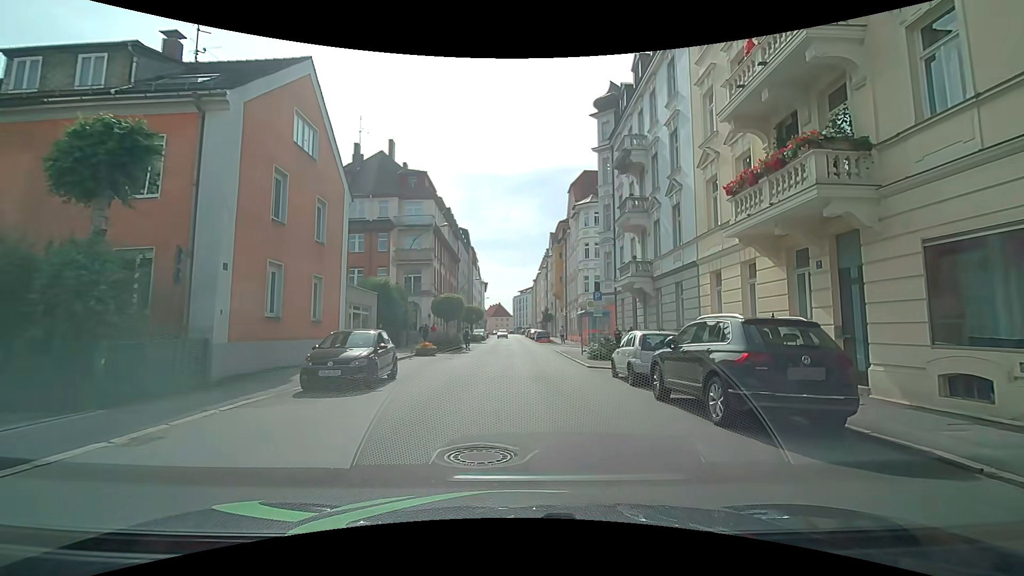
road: tertiary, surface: asphalt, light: Day
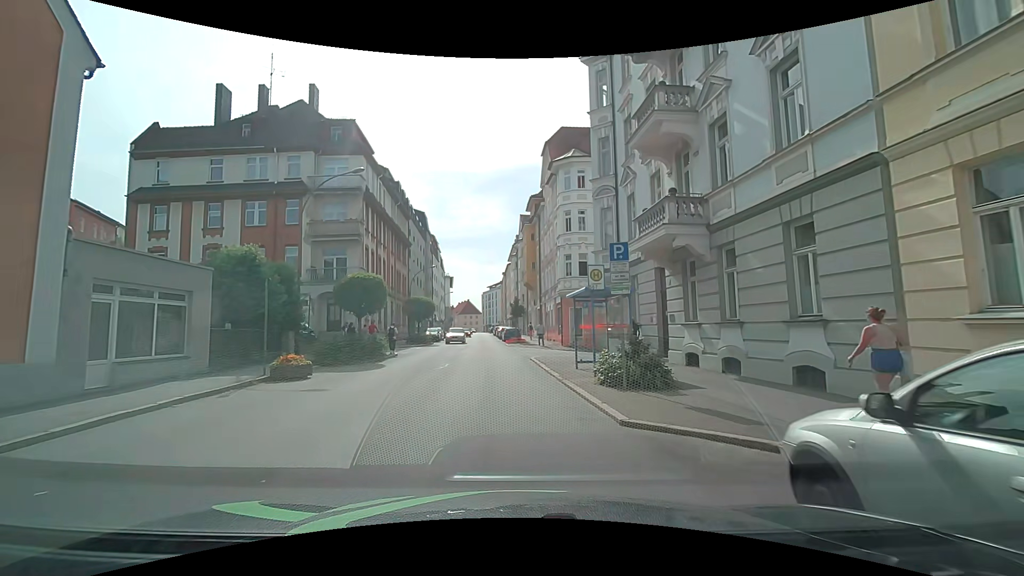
(+0.6, +12.5) m; +3°
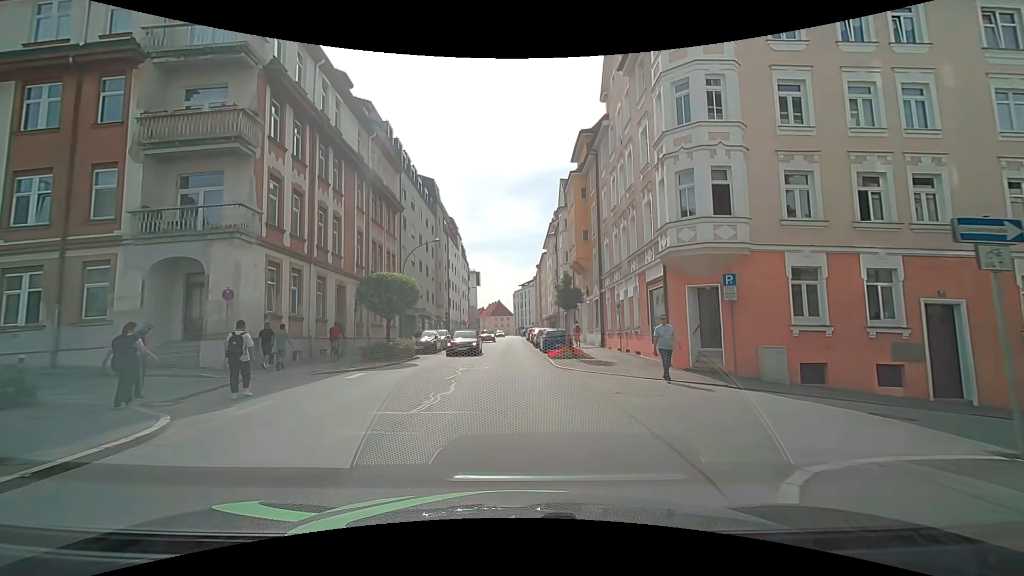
(-0.8, +20.0) m; -4°
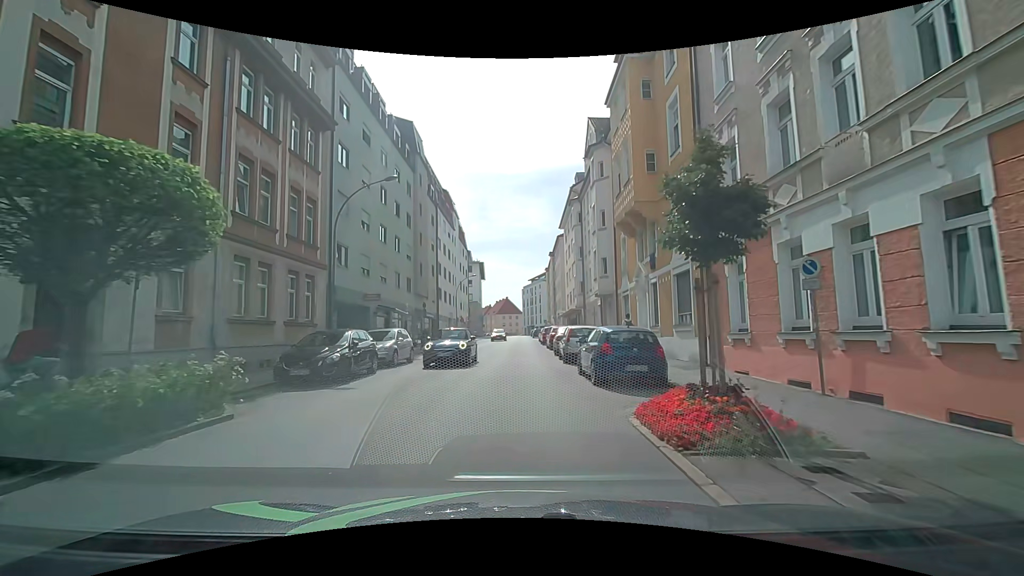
(0.0, +16.9) m; 0°
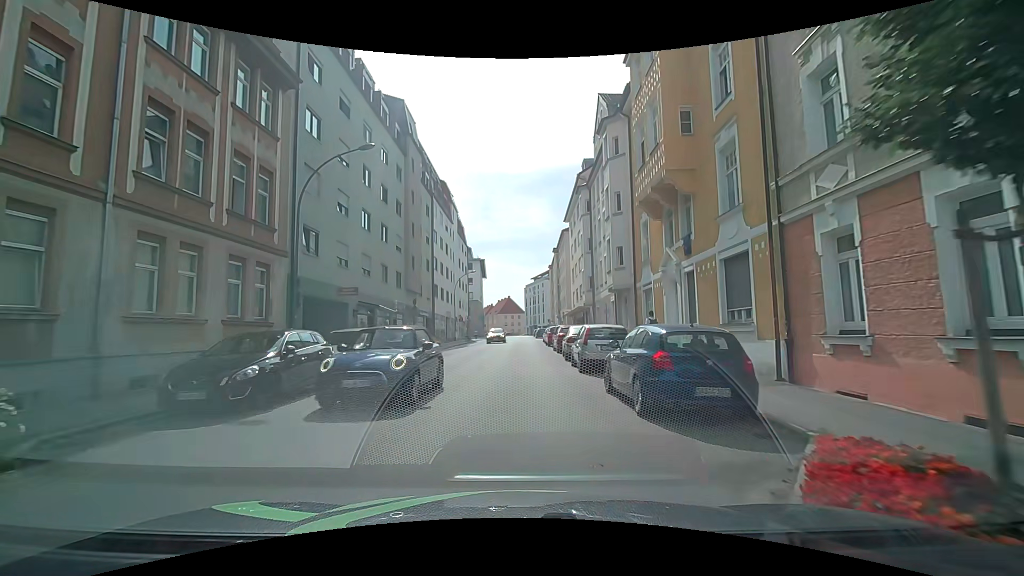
(0.0, +4.3) m; -1°
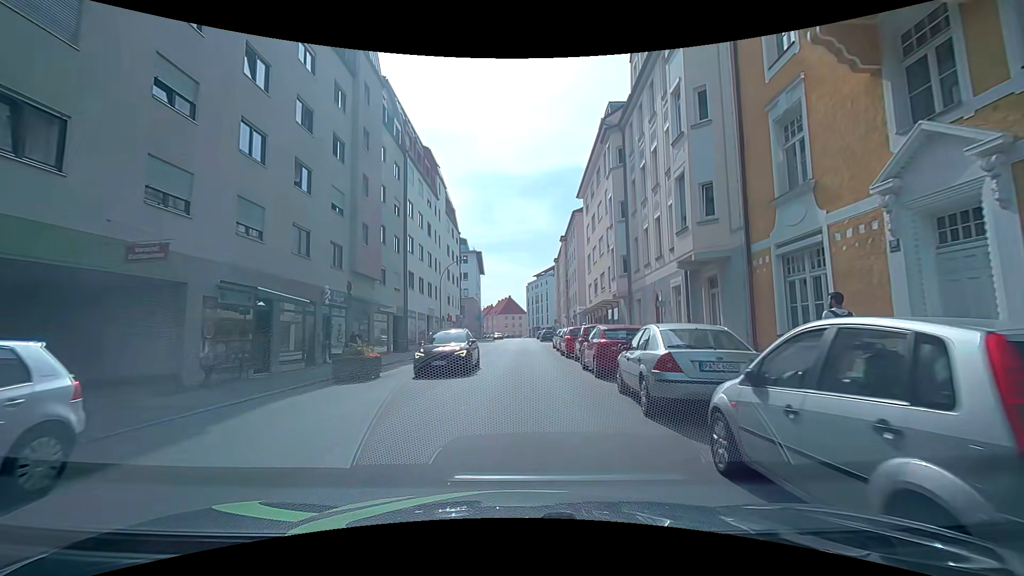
(+0.2, +12.8) m; 0°
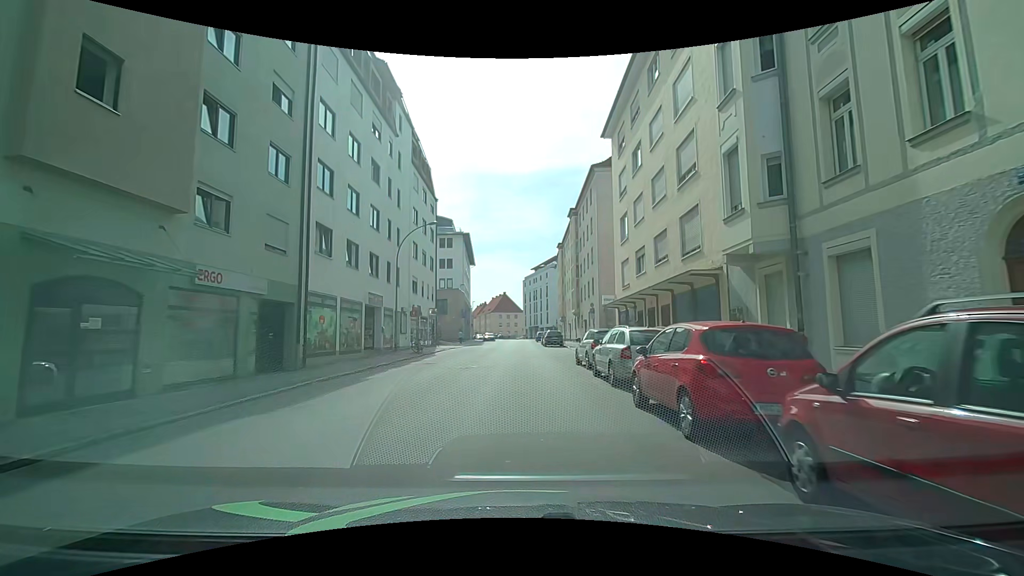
(+0.2, +17.2) m; +1°
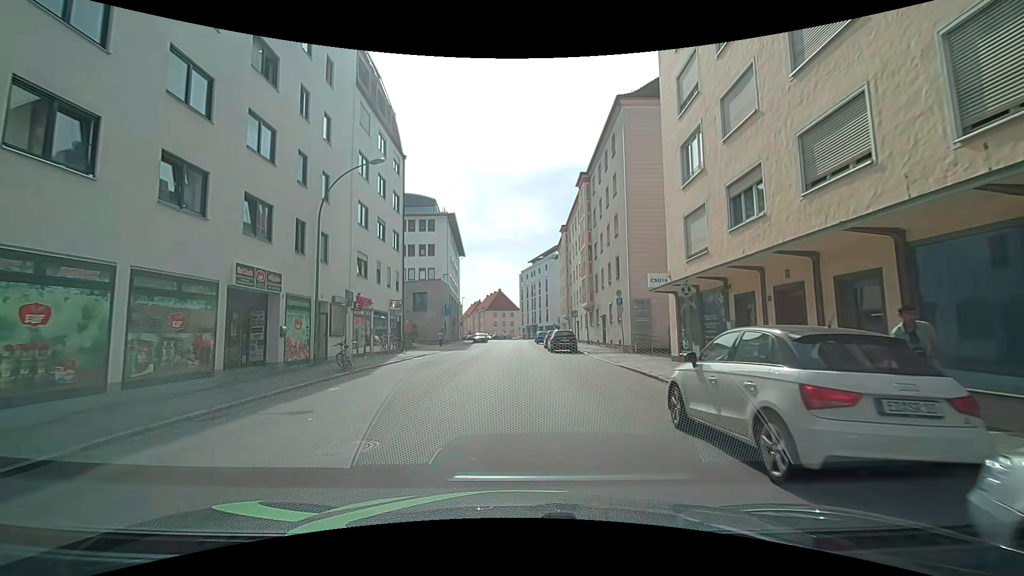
(+0.1, +12.9) m; +1°
(0, +10) (0, +20) (0, +30) (0, +40) (0, +50) (0, +60) (0, +70) (0, +80) (-1, +90) (-2, +100) m
